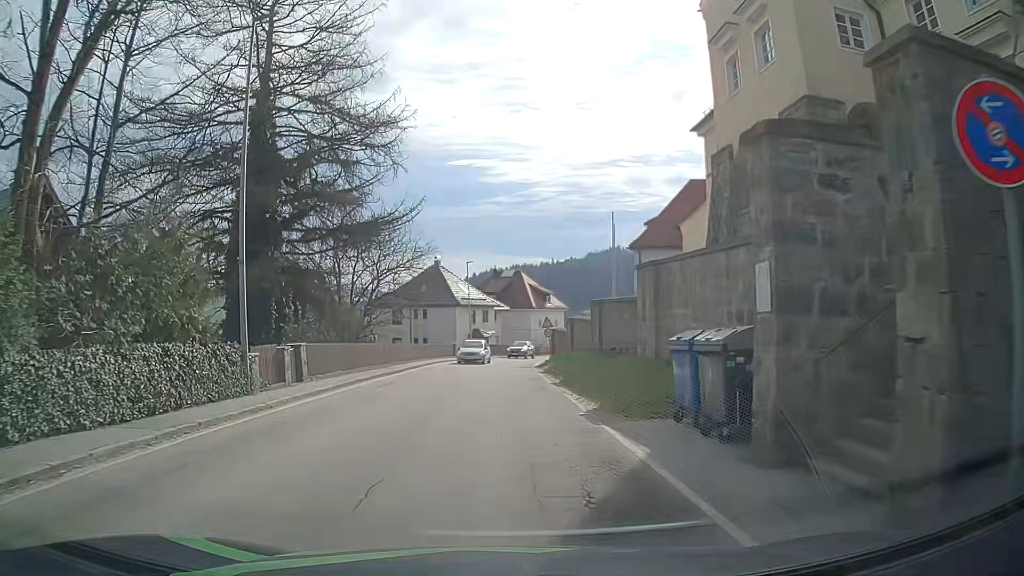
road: tertiary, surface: asphalt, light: Day
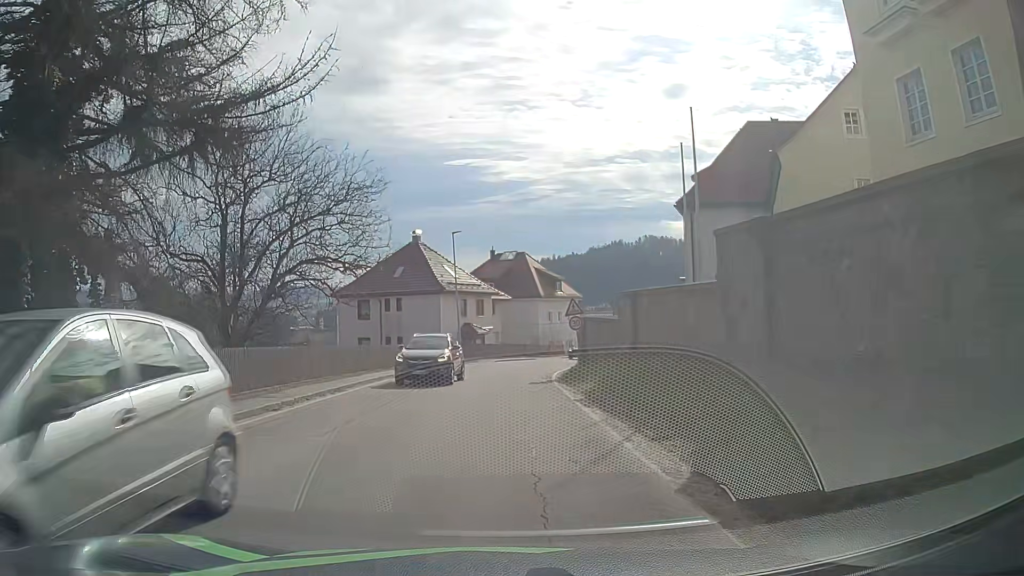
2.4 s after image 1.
(-0.2, +16.7) m; -1°
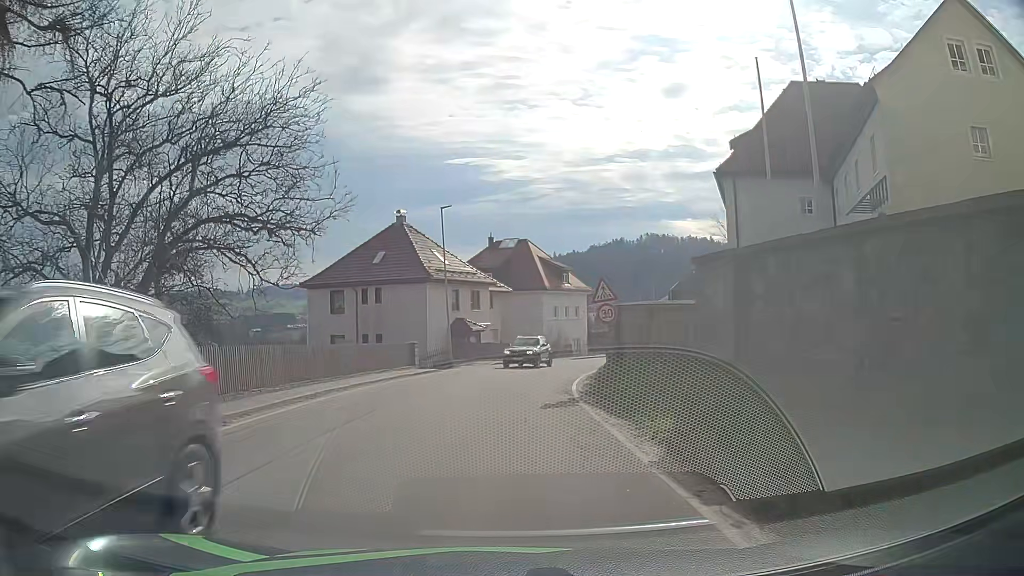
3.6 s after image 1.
(0.0, +8.3) m; +1°
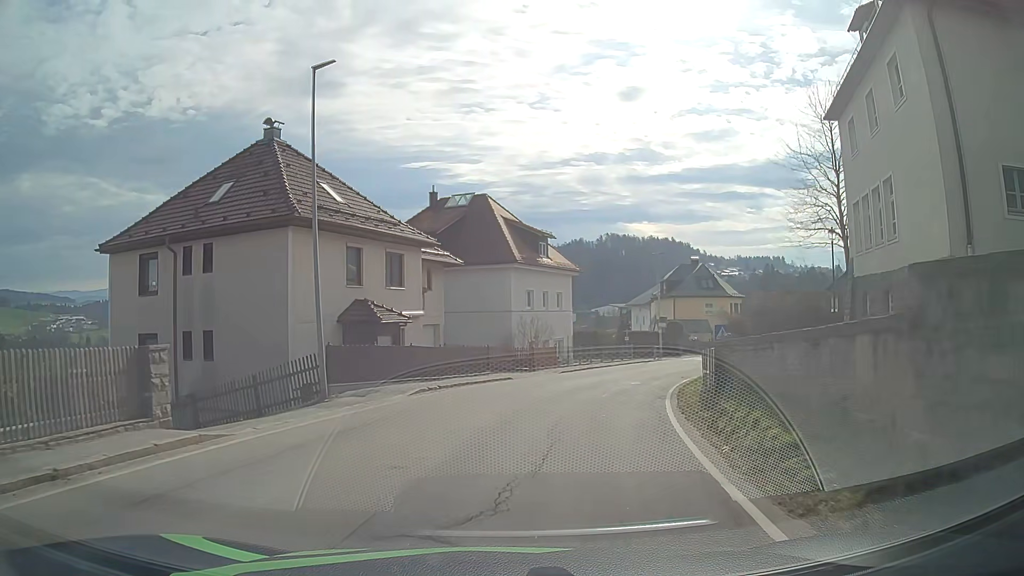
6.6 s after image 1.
(0.0, +20.6) m; +3°
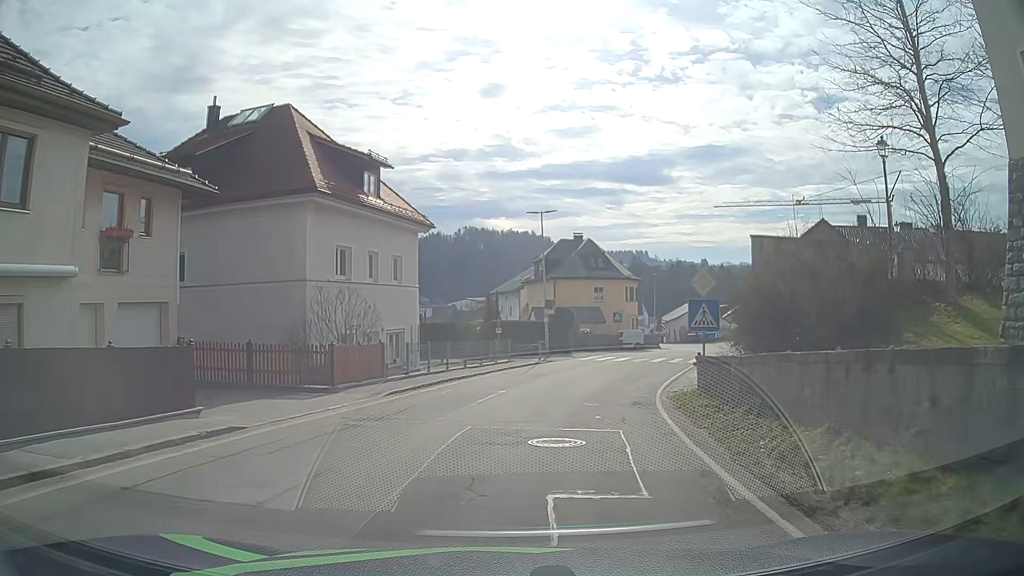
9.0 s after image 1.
(+1.4, +16.4) m; +11°
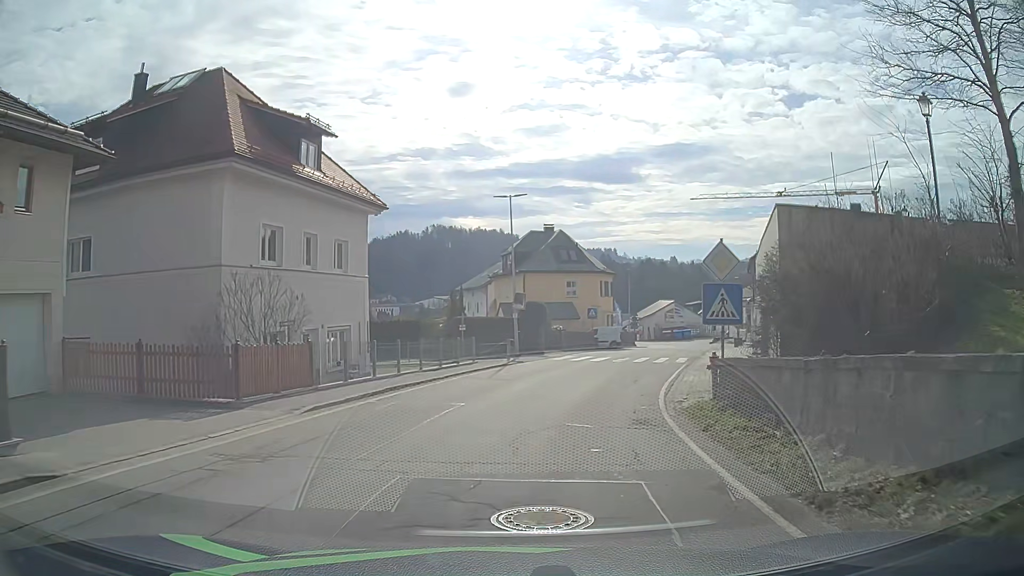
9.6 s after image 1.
(+0.1, +4.1) m; +4°
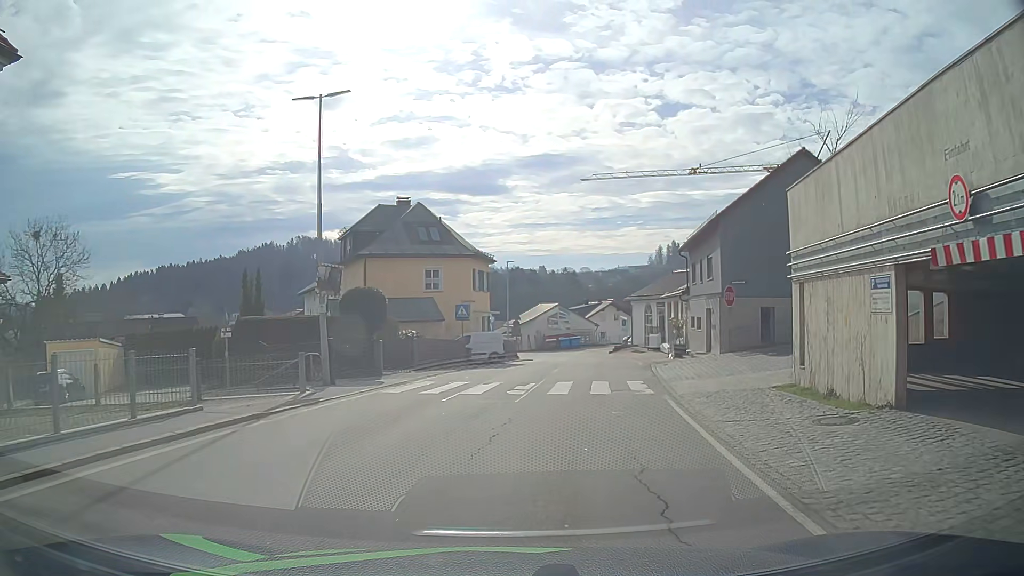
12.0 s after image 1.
(+1.3, +16.7) m; +10°
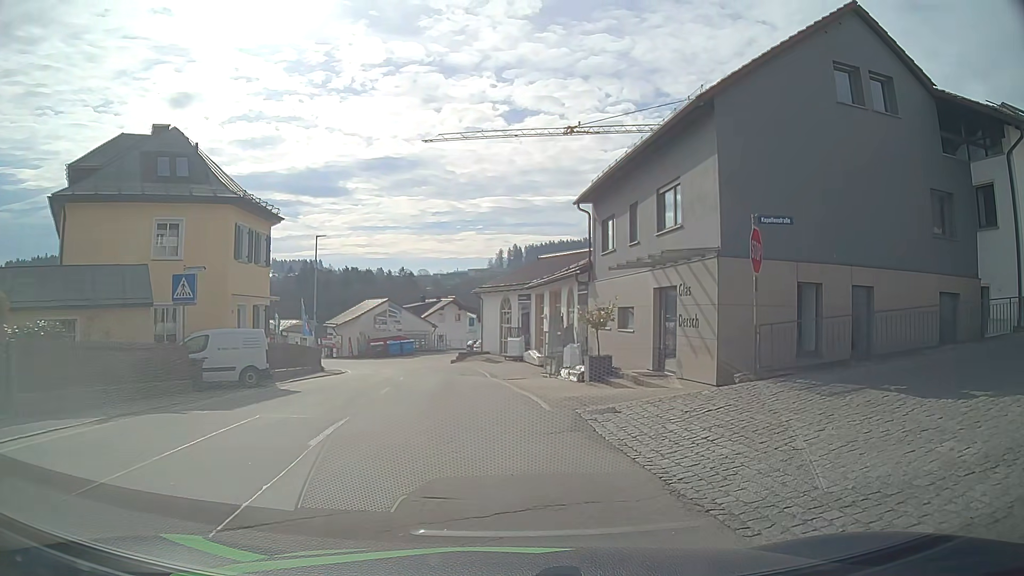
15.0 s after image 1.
(+1.7, +16.6) m; +13°
